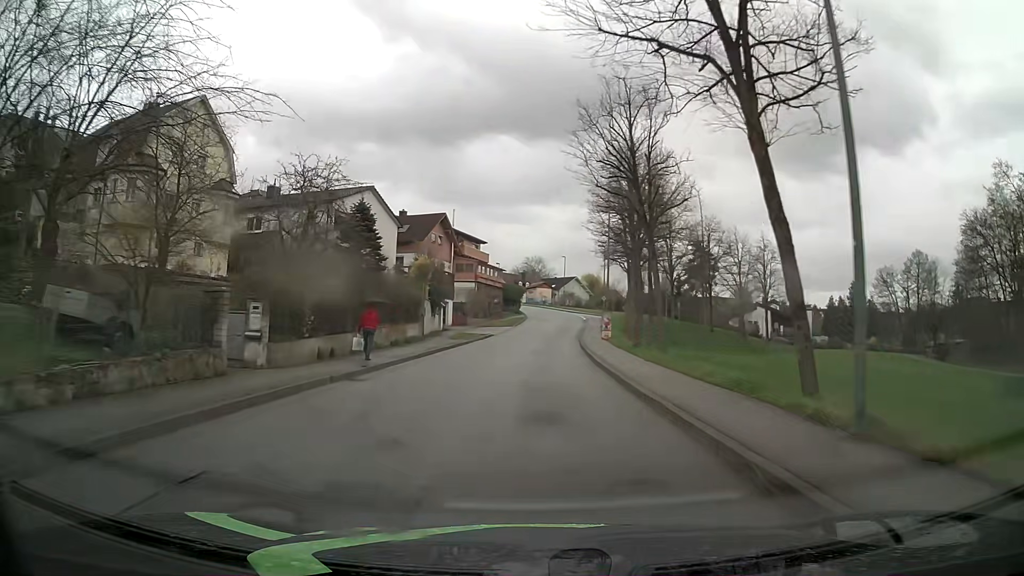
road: unclassified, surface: asphalt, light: Day
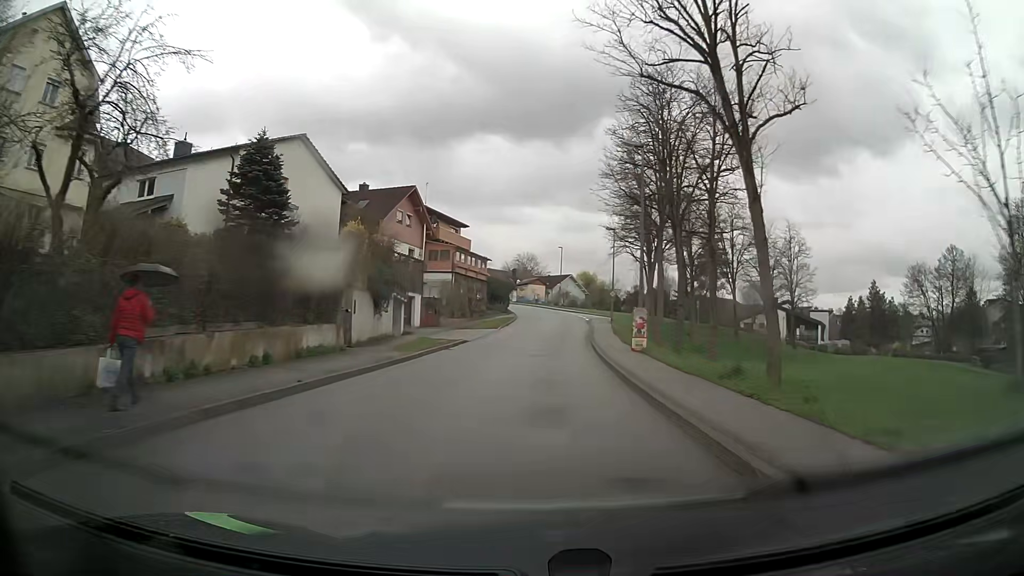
(0.0, +14.2) m; 0°
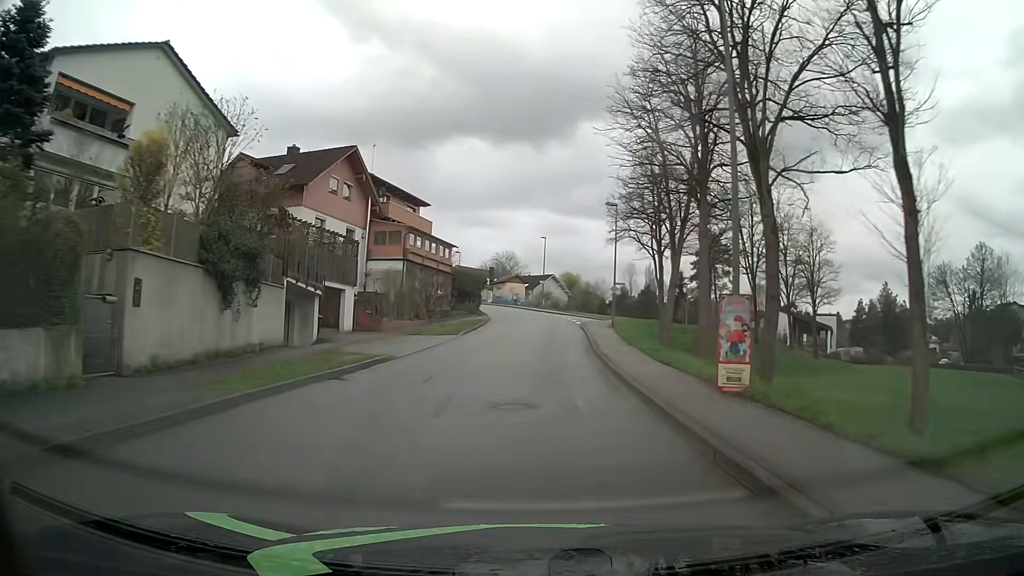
(+0.2, +13.6) m; +2°
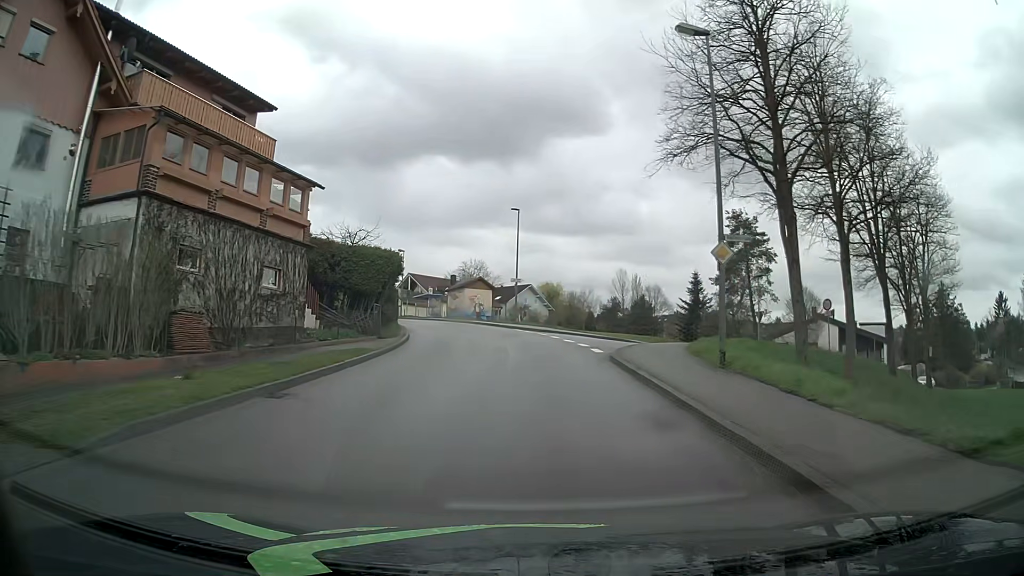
(+0.7, +28.4) m; +2°
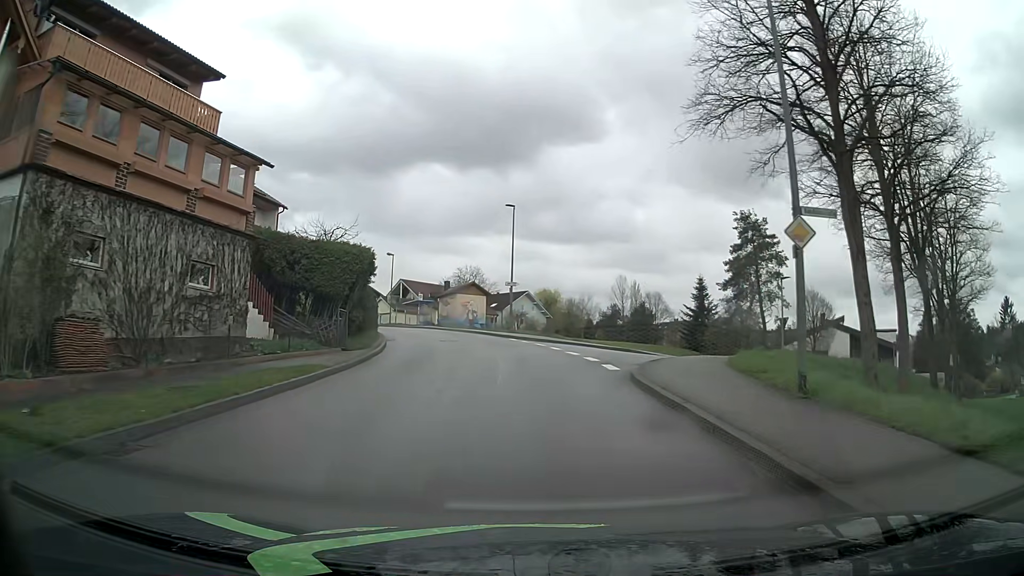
(+0.1, +4.5) m; +1°
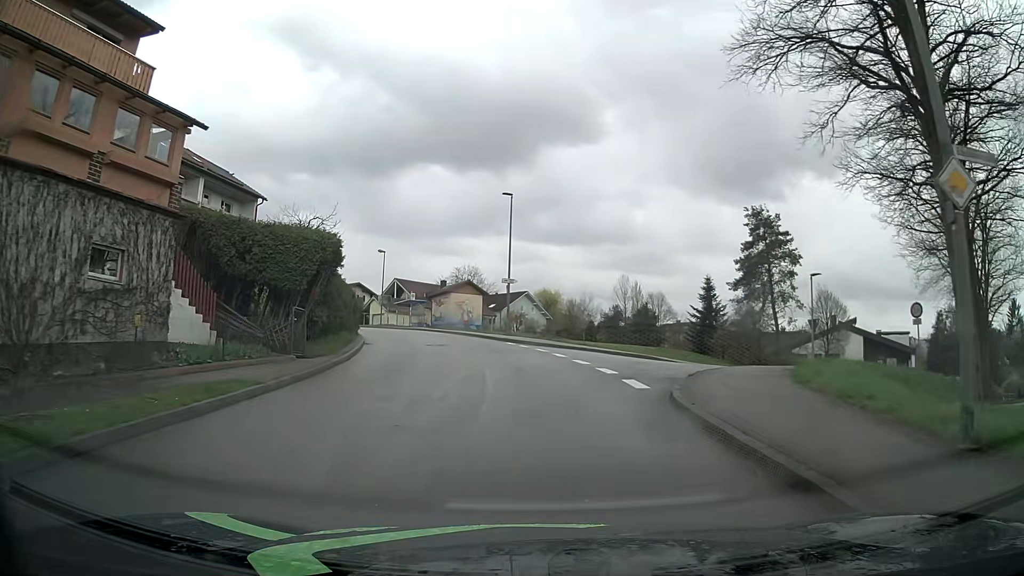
(0.0, +4.2) m; 0°
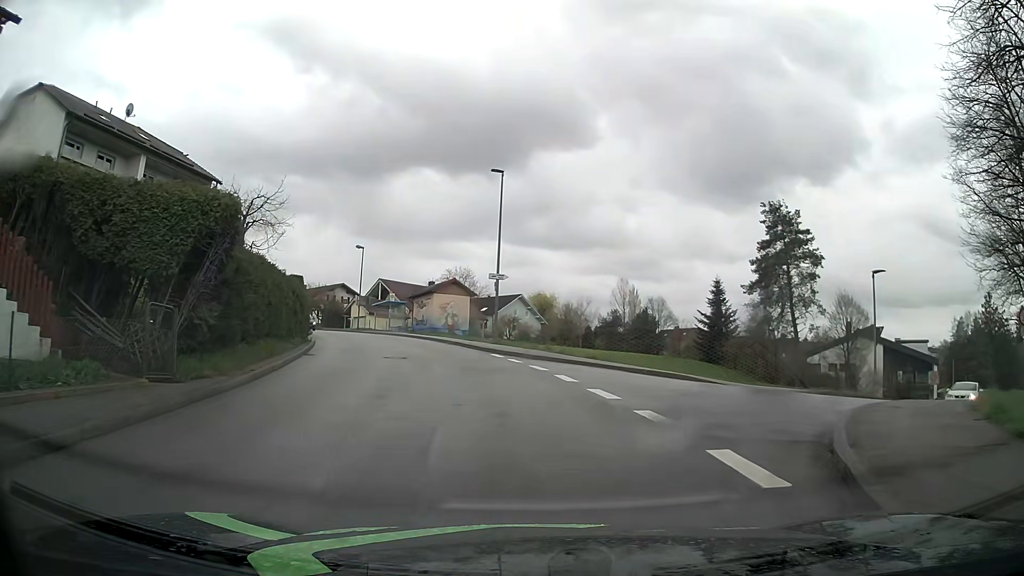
(0.0, +6.8) m; 0°
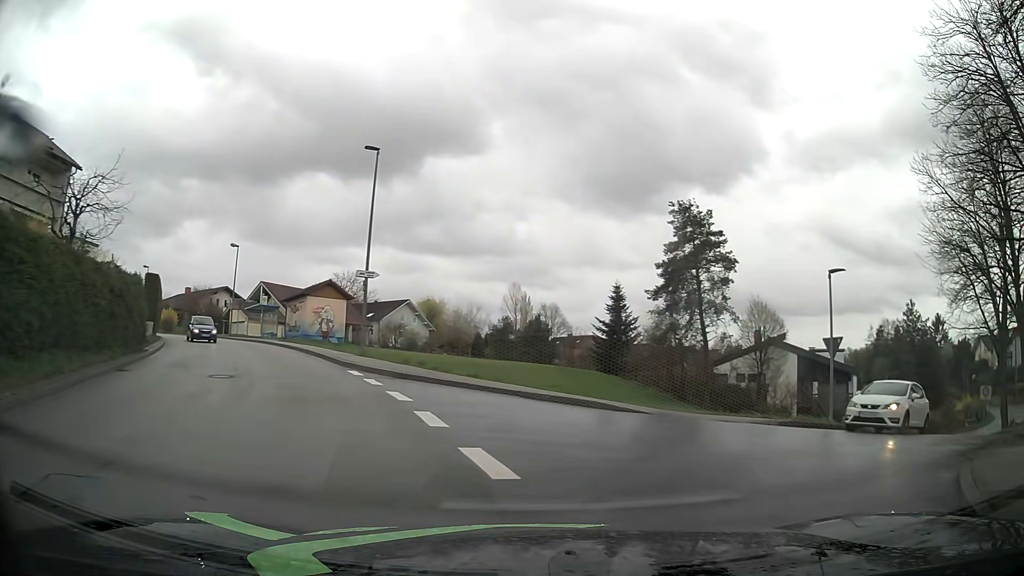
(+0.3, +5.1) m; +8°
(+3, +9) (+11, +16) (+17, +24) (+23, +32) (+29, +40) (+36, +47) (+44, +53) (+52, +59) (+60, +65) (+67, +72) m
